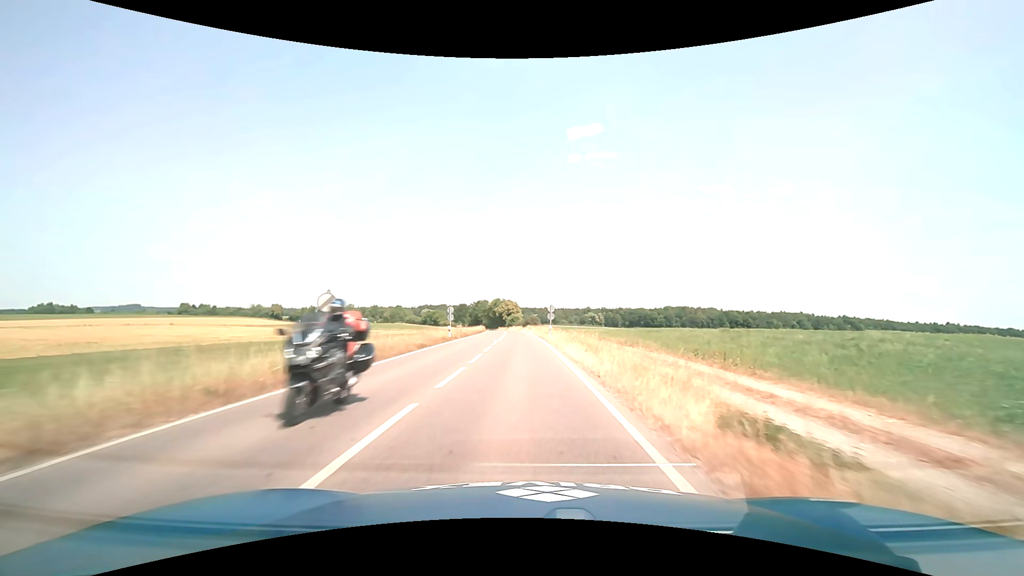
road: secondary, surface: asphalt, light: Day
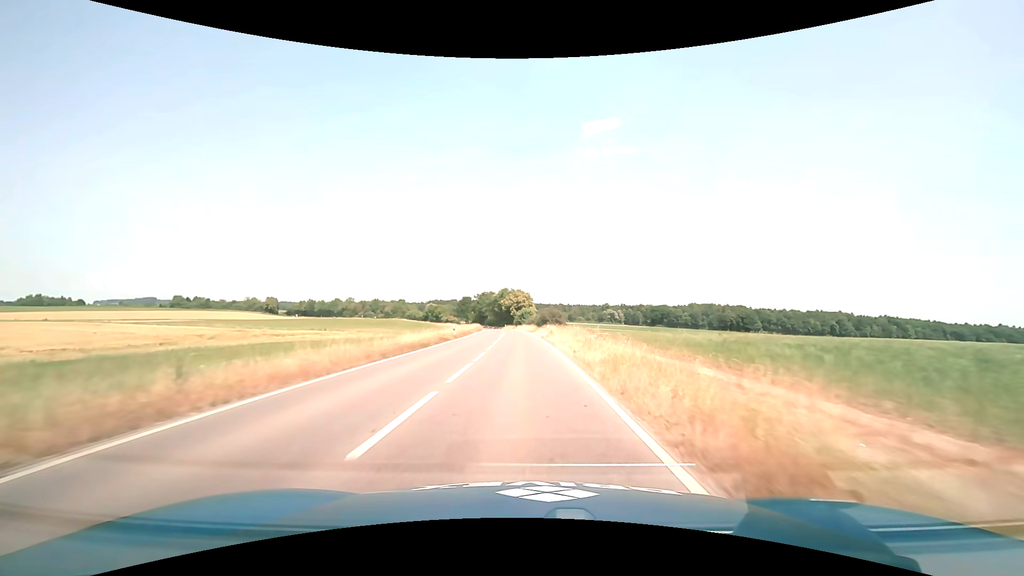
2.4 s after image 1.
(-0.4, +41.7) m; -1°
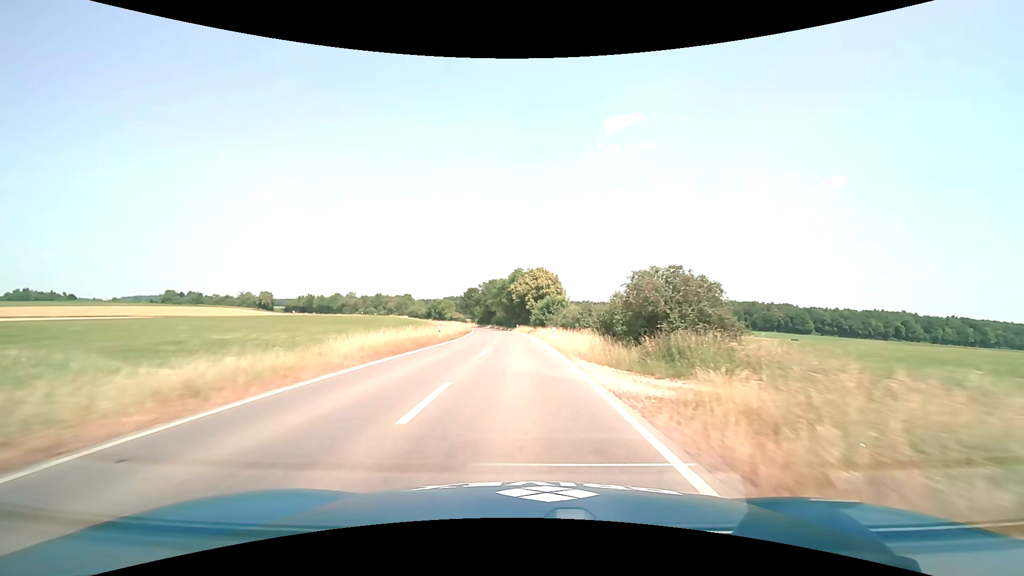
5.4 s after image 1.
(-1.0, +53.1) m; -2°
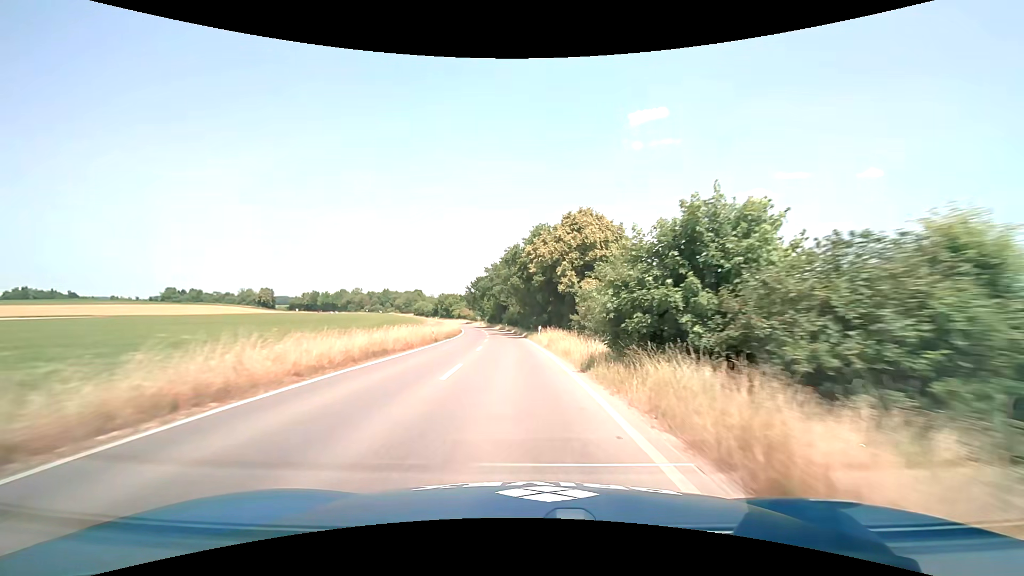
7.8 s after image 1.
(-0.8, +43.2) m; -3°
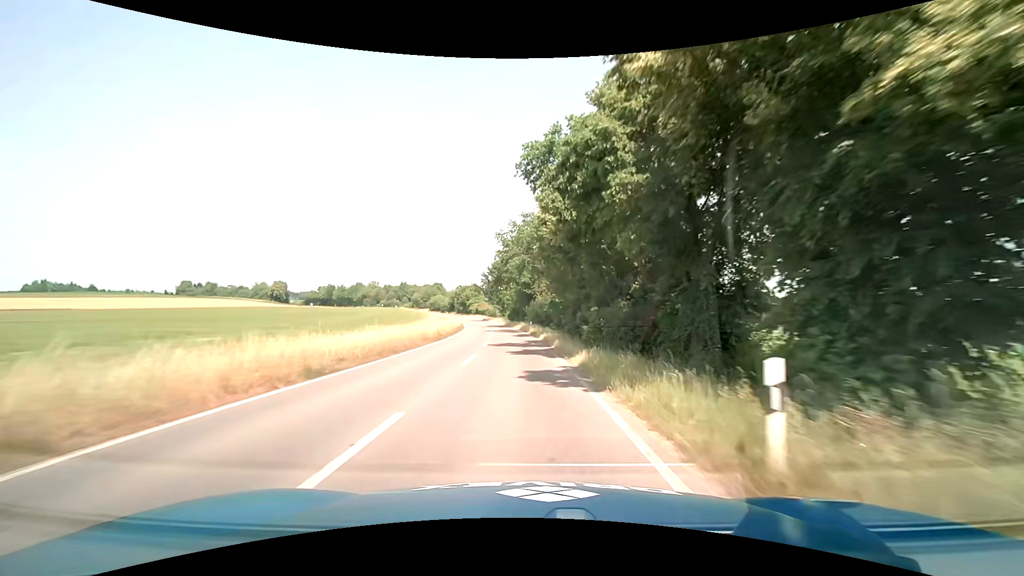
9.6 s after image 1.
(-1.0, +32.4) m; -3°
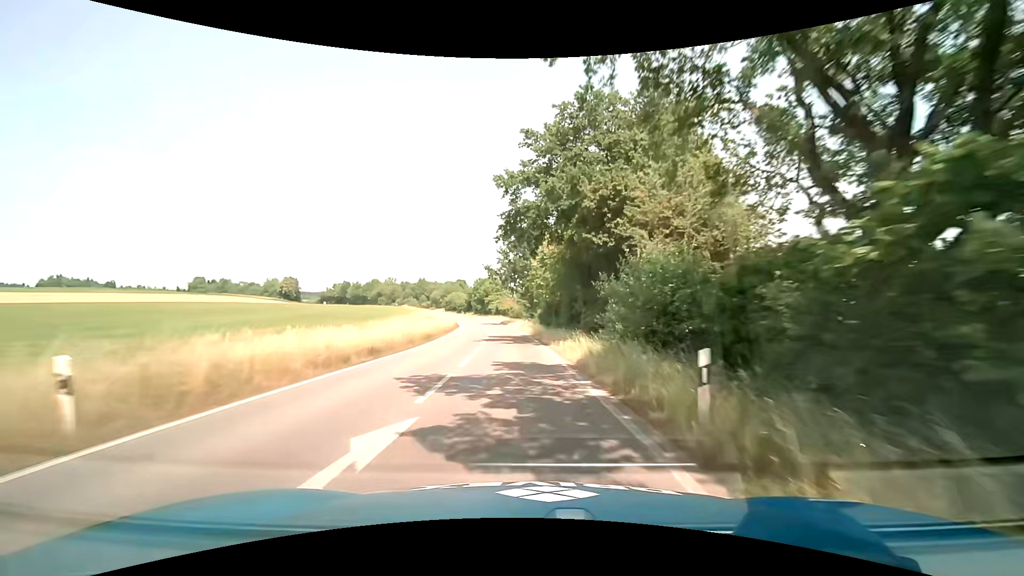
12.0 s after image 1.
(-1.3, +43.4) m; -3°
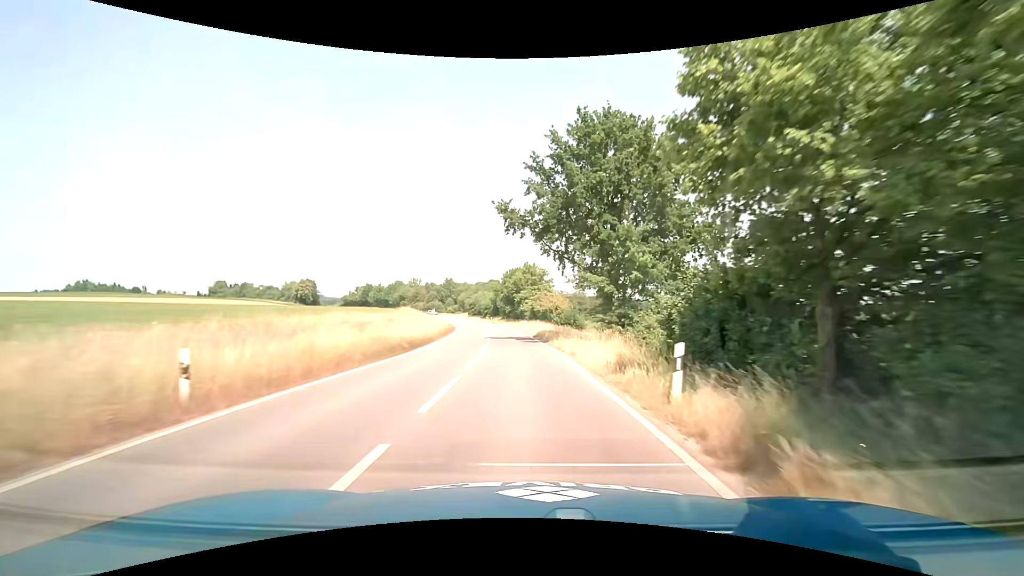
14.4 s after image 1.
(-2.2, +43.4) m; -4°
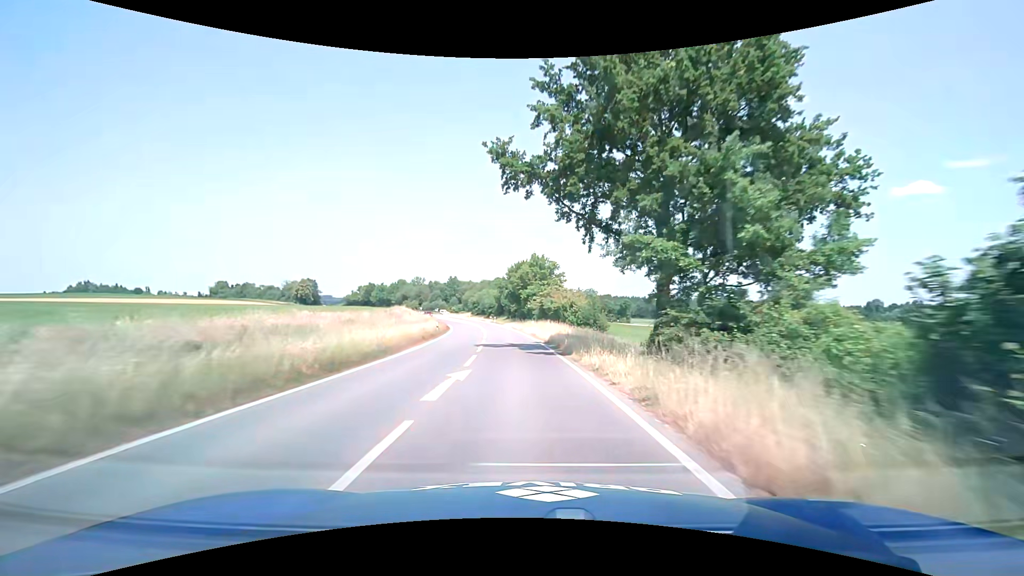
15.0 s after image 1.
(-0.2, +10.9) m; -2°
(0, +10) (0, +20) (-1, +30) (-2, +40) (-3, +50) (-4, +60) (-5, +70) (-7, +80) (-9, +89) (-11, +99) m
